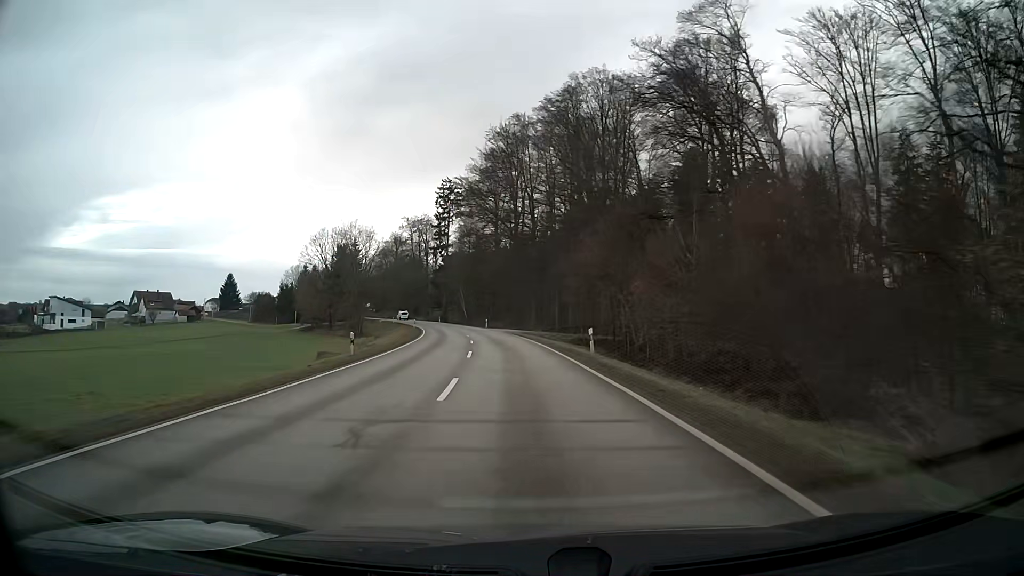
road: secondary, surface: asphalt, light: Day
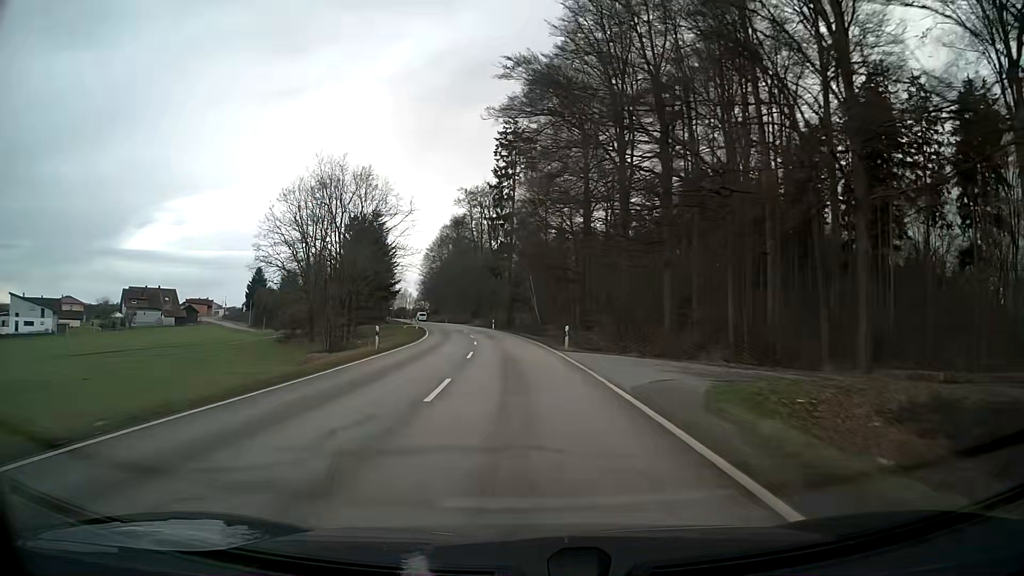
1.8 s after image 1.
(-3.1, +48.2) m; -7°
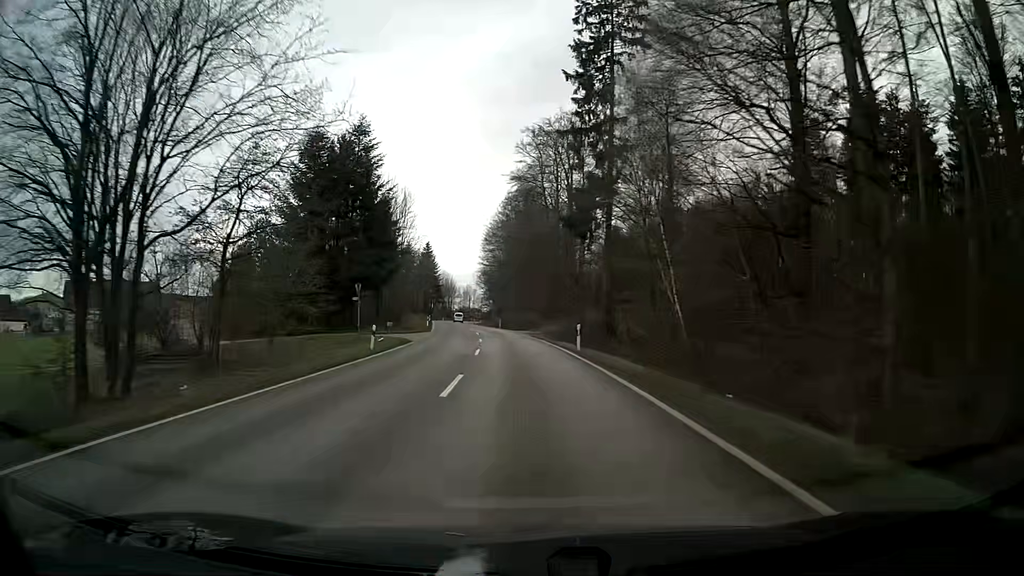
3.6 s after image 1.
(-2.9, +47.4) m; -7°
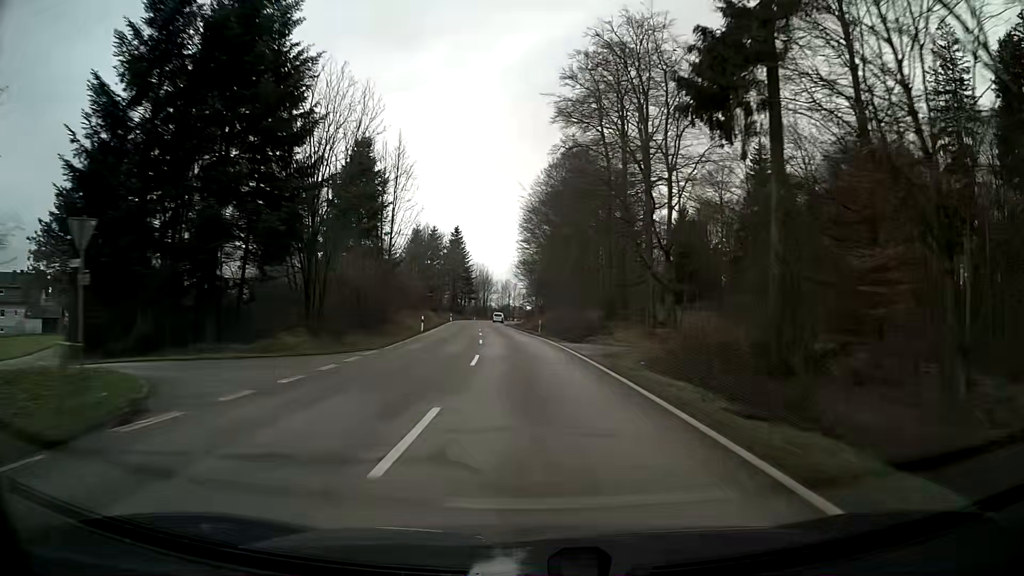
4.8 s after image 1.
(-0.9, +29.4) m; -4°
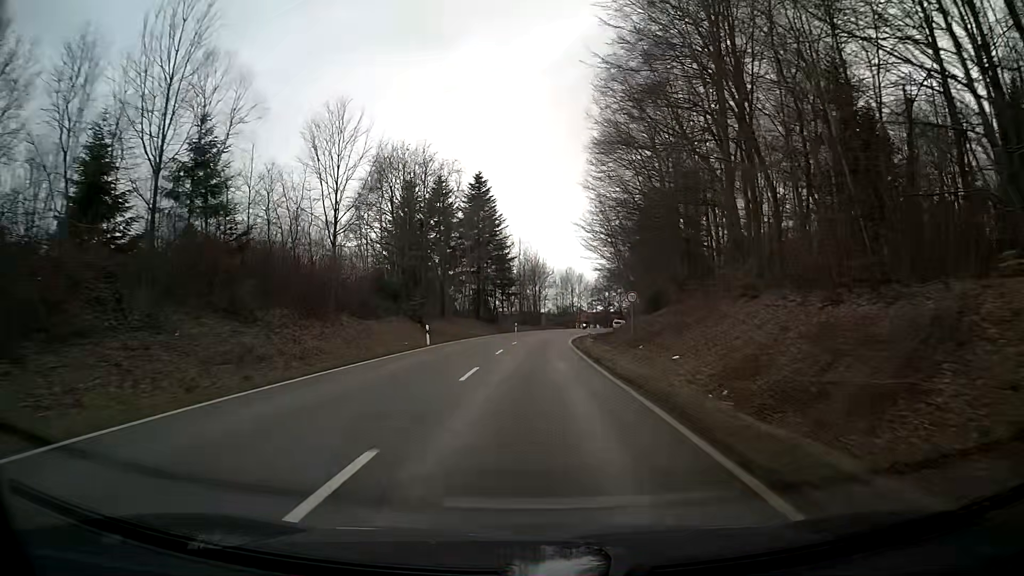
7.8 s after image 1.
(-3.3, +61.9) m; -5°
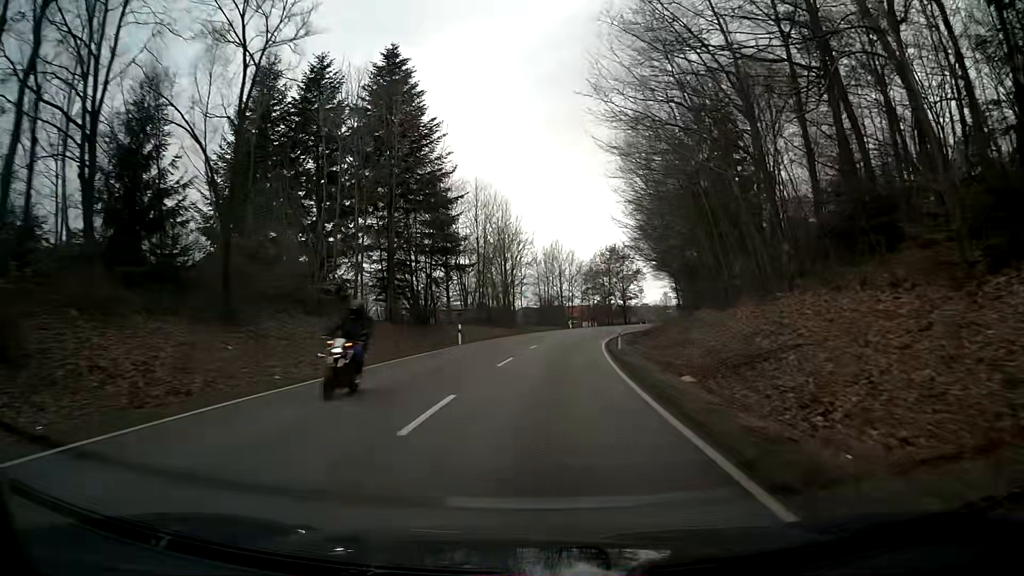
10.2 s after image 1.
(+0.4, +42.2) m; +2°
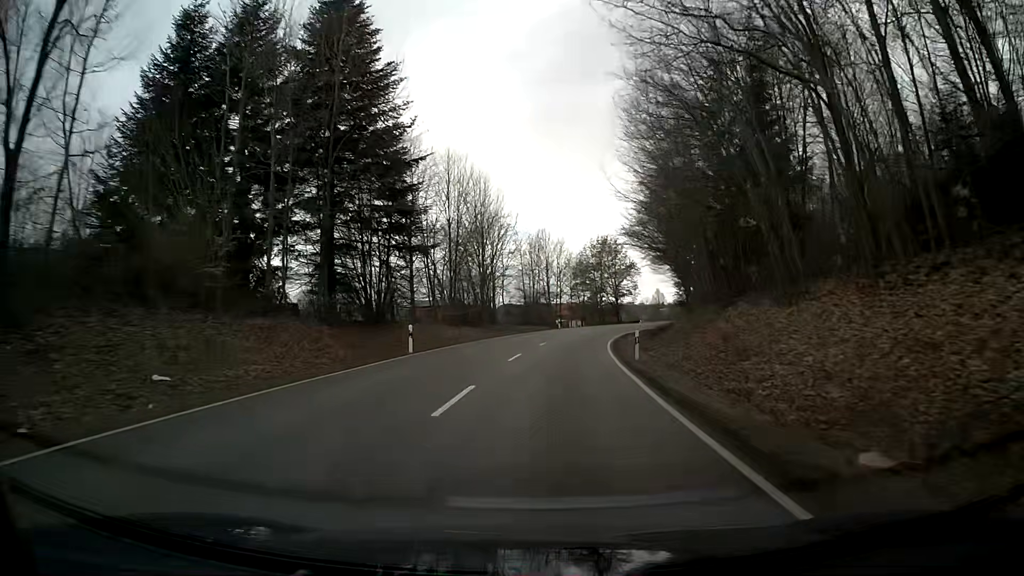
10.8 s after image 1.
(+0.1, +10.4) m; +2°
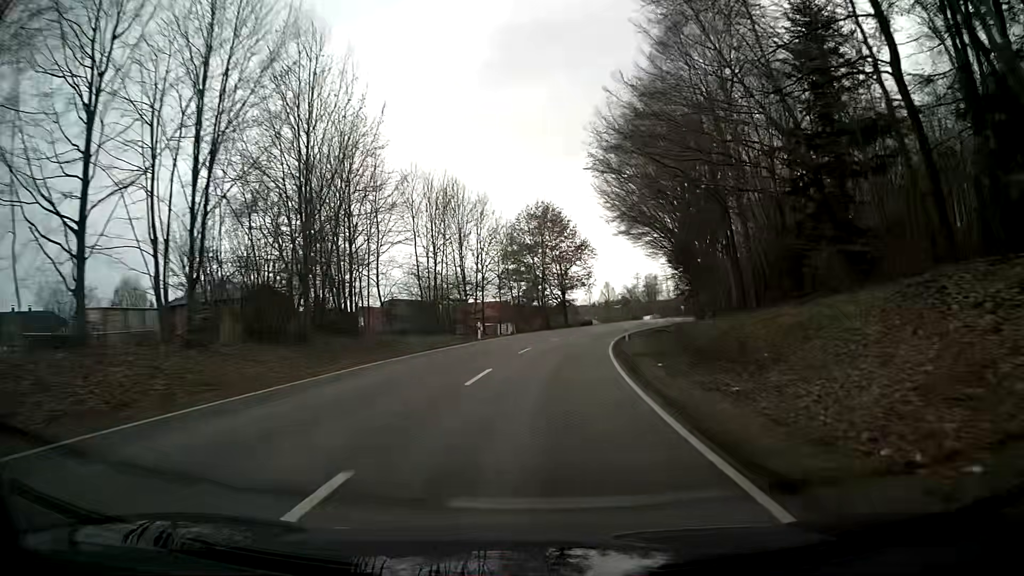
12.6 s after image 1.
(+1.4, +31.1) m; +6°
(0, +10) (+1, +20) (+2, +30) (+3, +40) (+5, +50) (+7, +59) (+10, +69) (+13, +79) (+16, +88) (+20, +97) m
